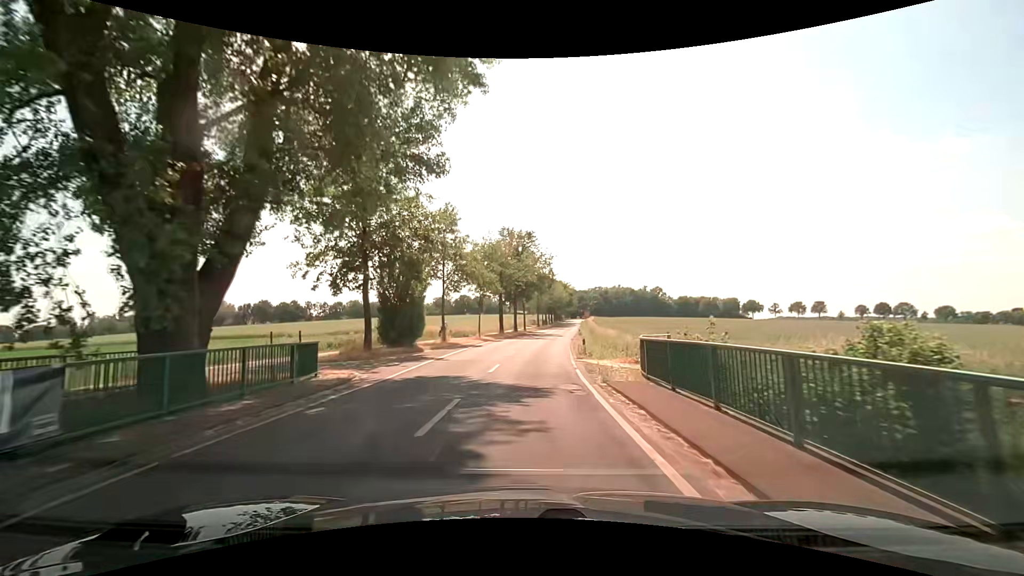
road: unclassified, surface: asphalt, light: Day
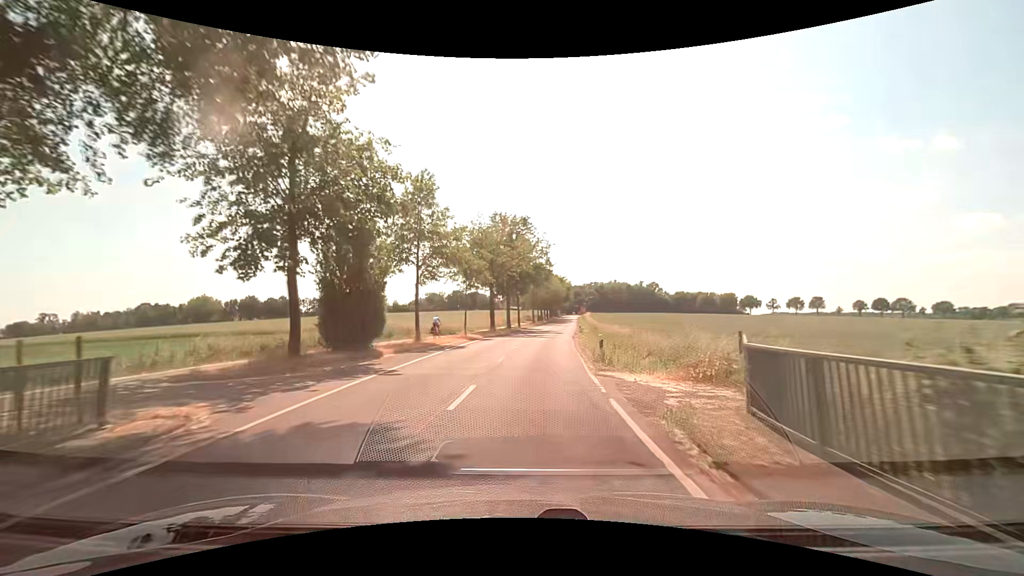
(0.0, +7.2) m; 0°
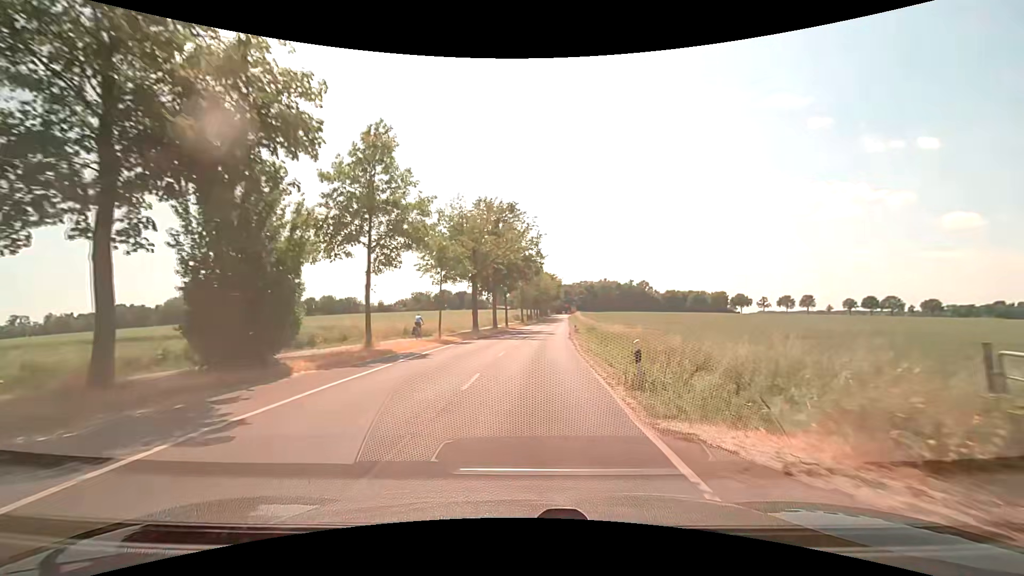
(+0.1, +7.2) m; +1°
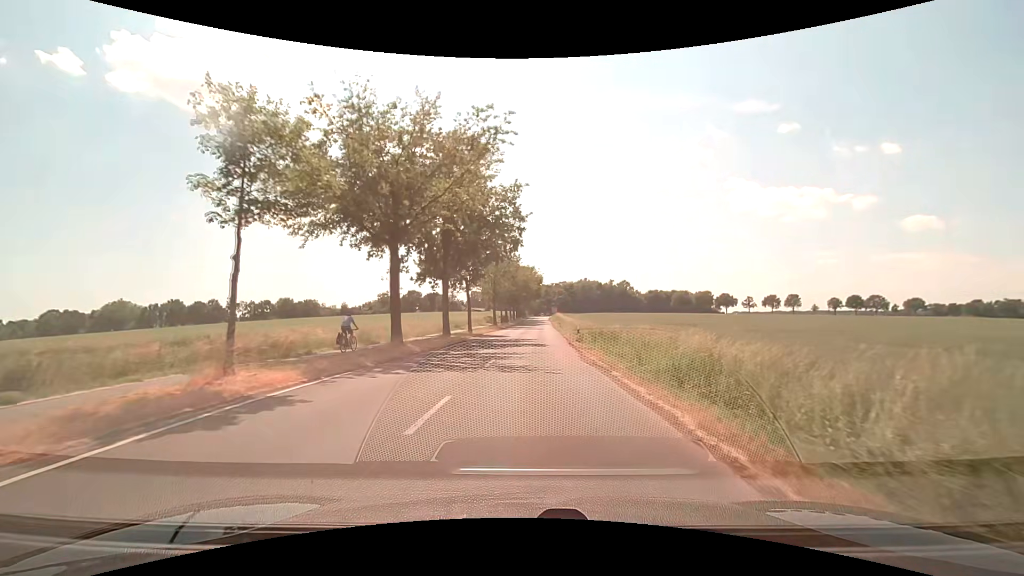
(+0.5, +21.9) m; +3°
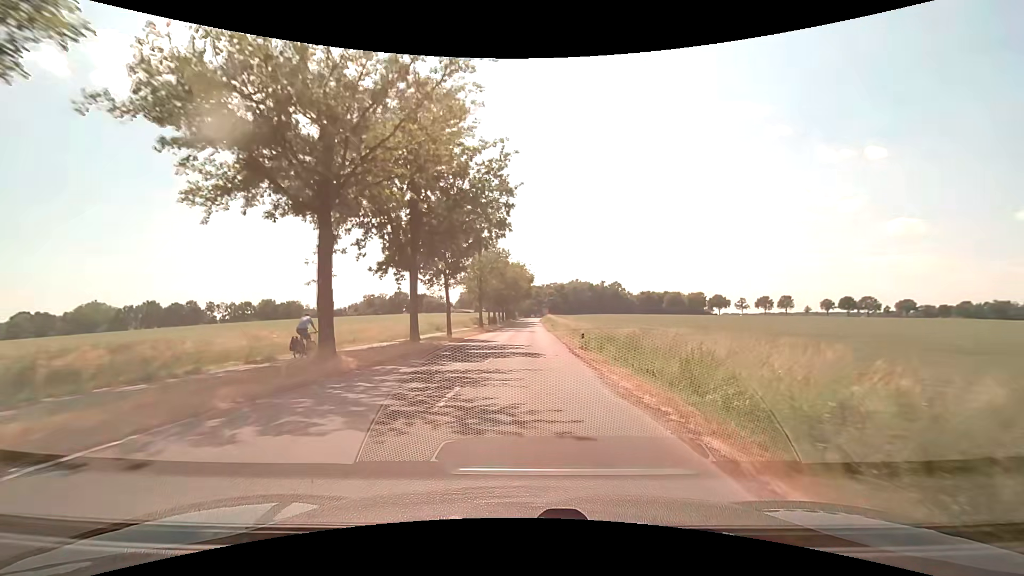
(0.0, +7.4) m; +1°
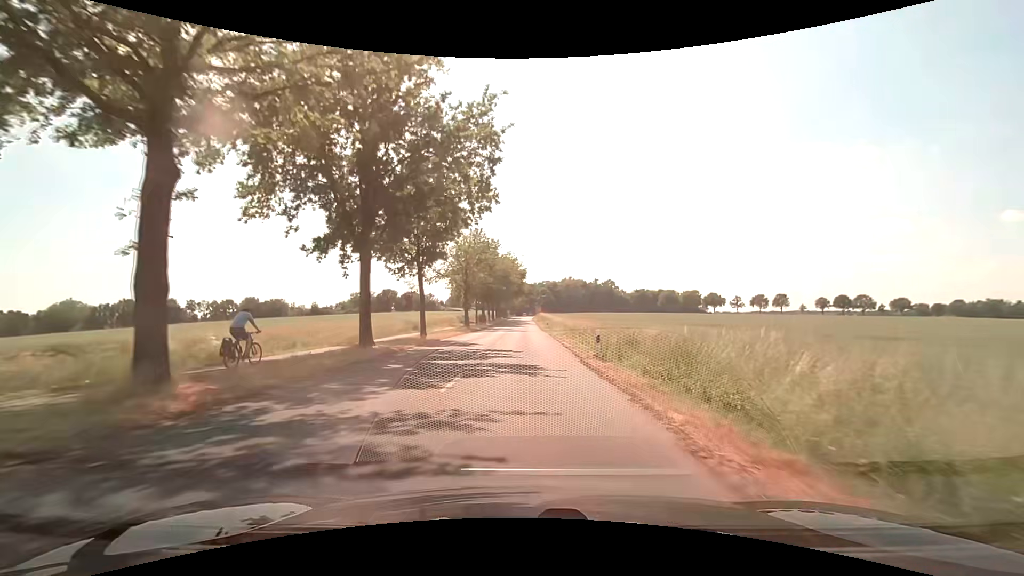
(+0.1, +7.5) m; +1°
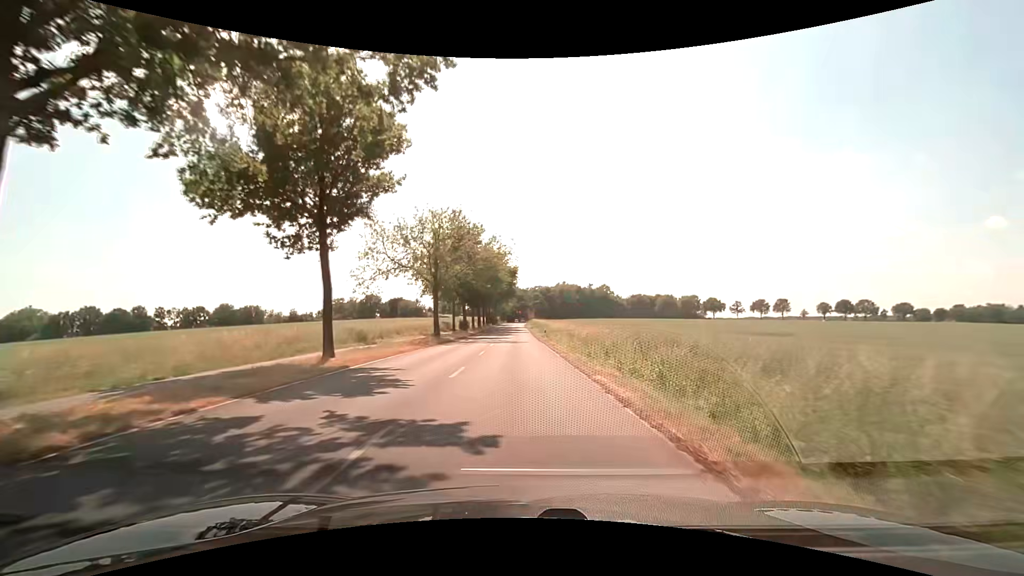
(+0.2, +15.1) m; +1°
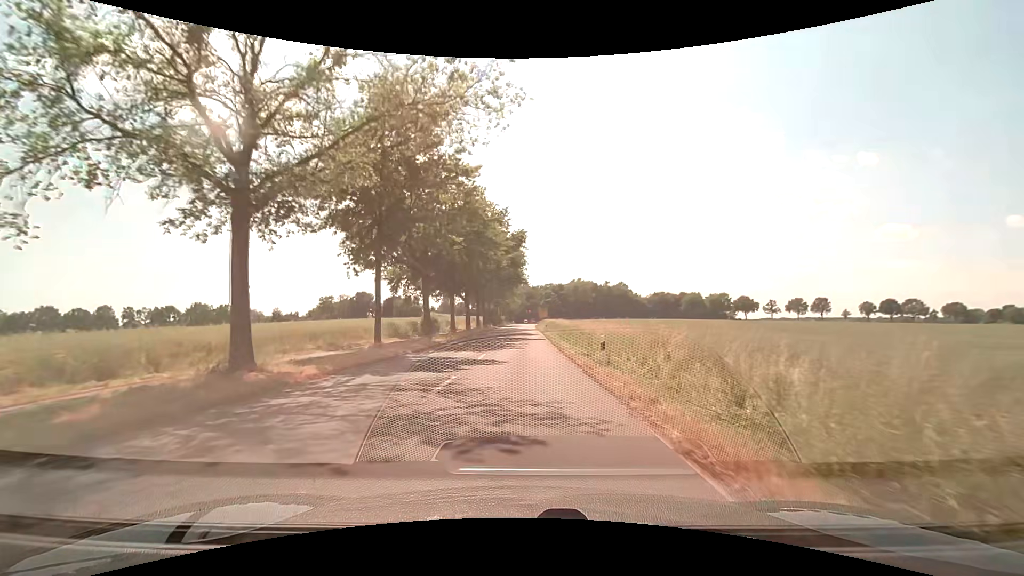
(-0.2, +30.3) m; -1°
(0, +10) (0, +20) (0, +30) (0, +40) (0, +50) (0, +60) (0, +70) (0, +80) (0, +90) (0, +100) m
